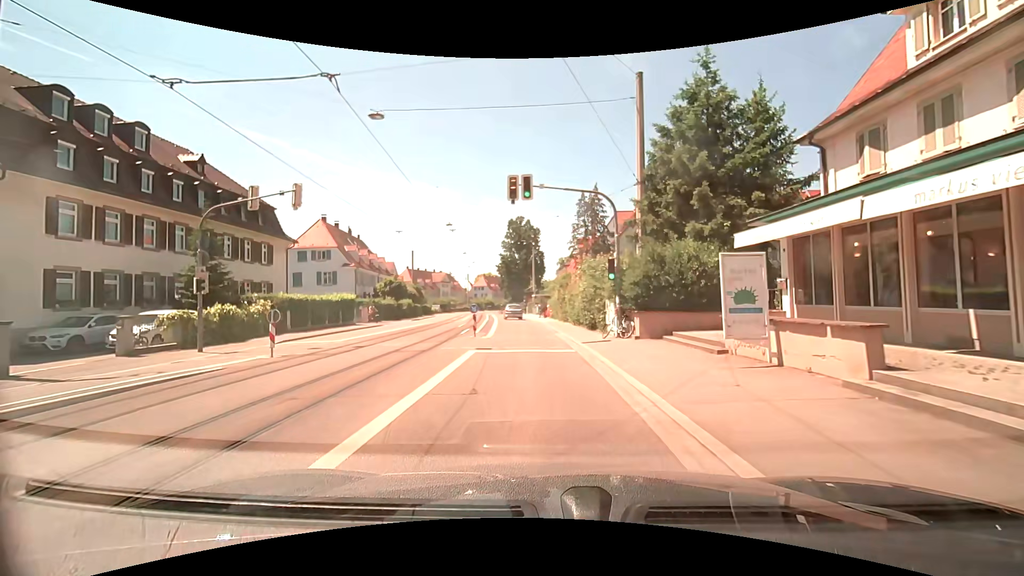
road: tertiary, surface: asphalt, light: Day
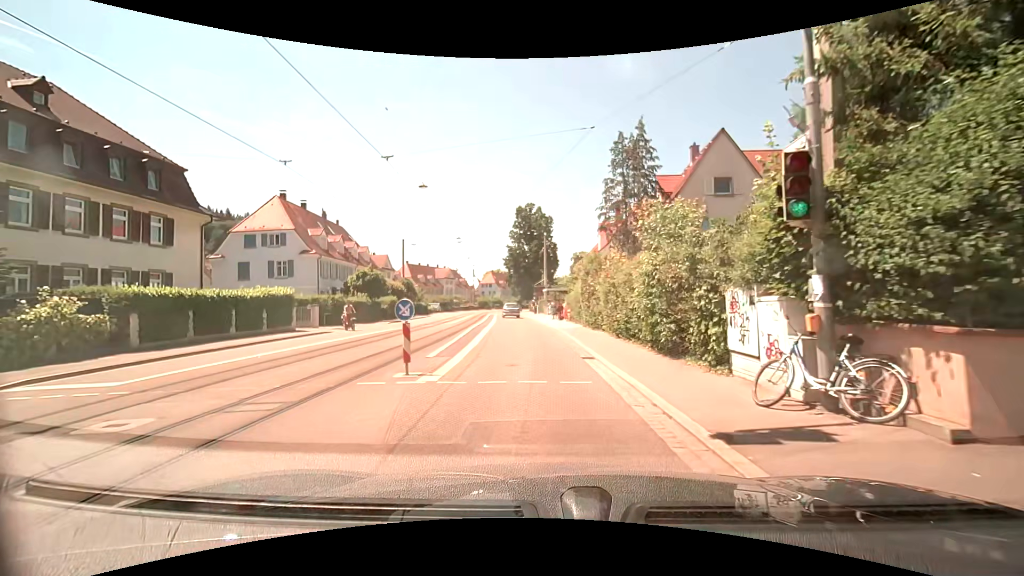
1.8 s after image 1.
(-0.2, +12.9) m; -2°
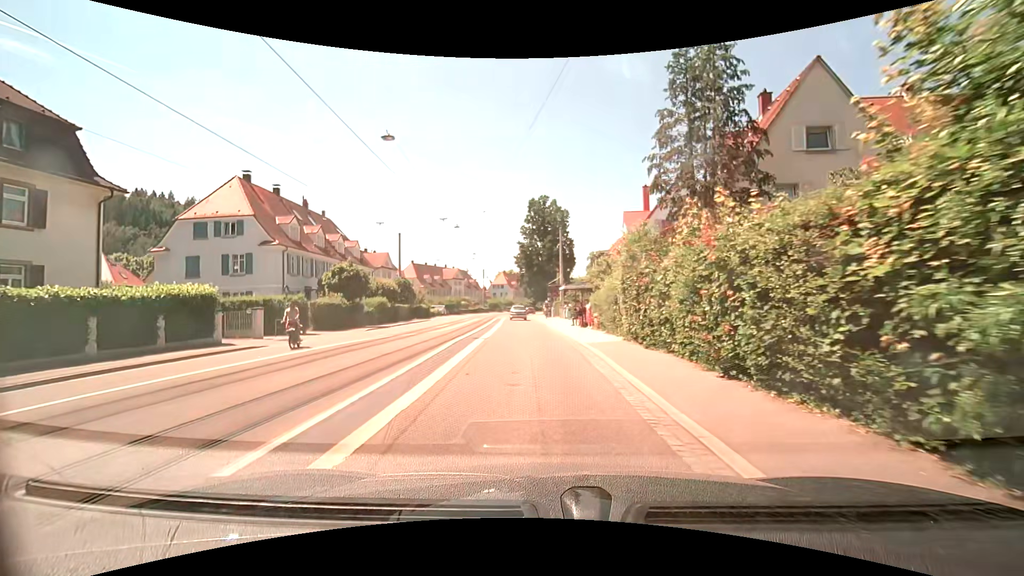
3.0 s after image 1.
(-0.1, +8.9) m; -1°
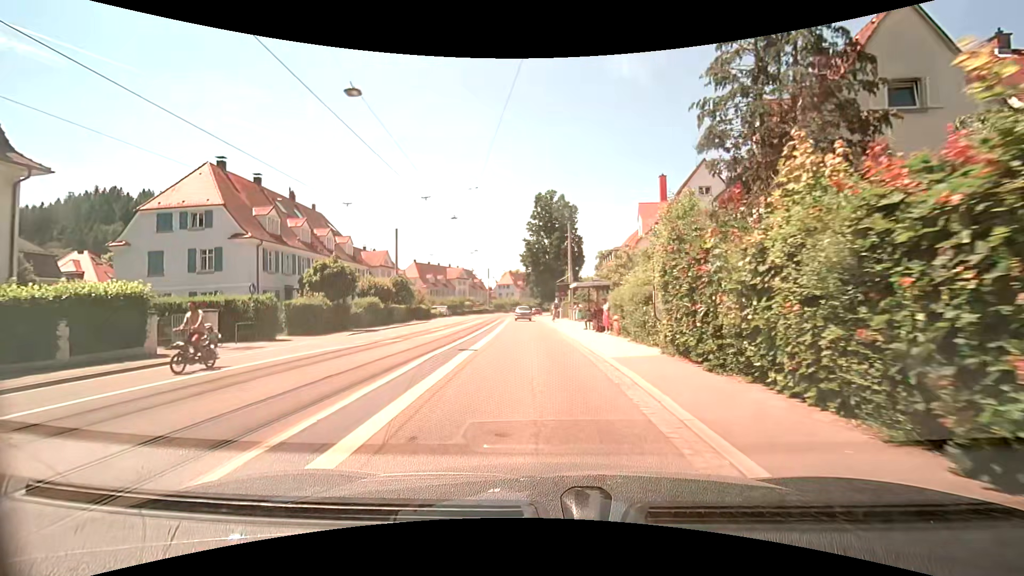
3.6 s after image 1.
(0.0, +4.4) m; 0°
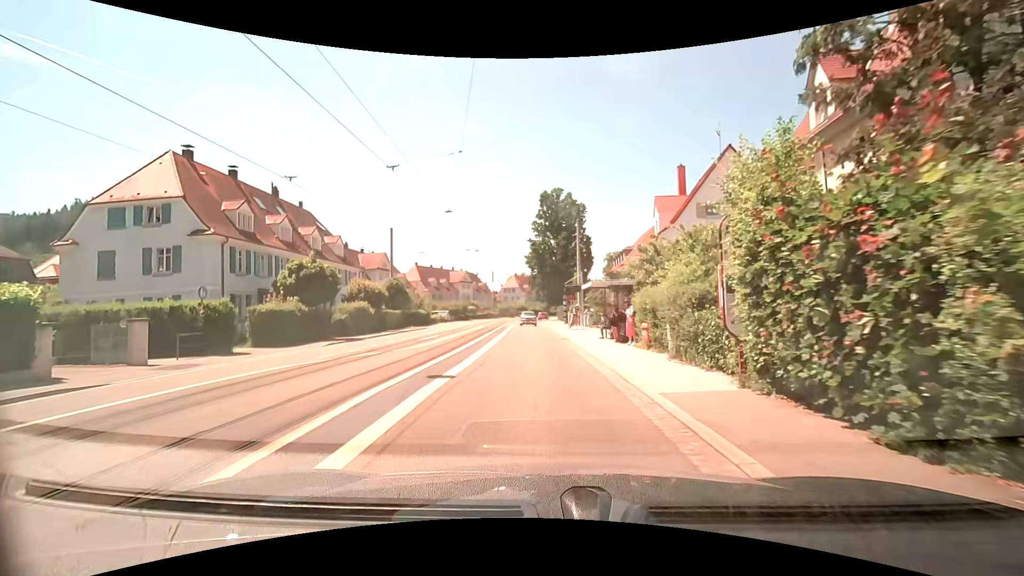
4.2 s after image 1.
(-0.1, +4.4) m; -2°
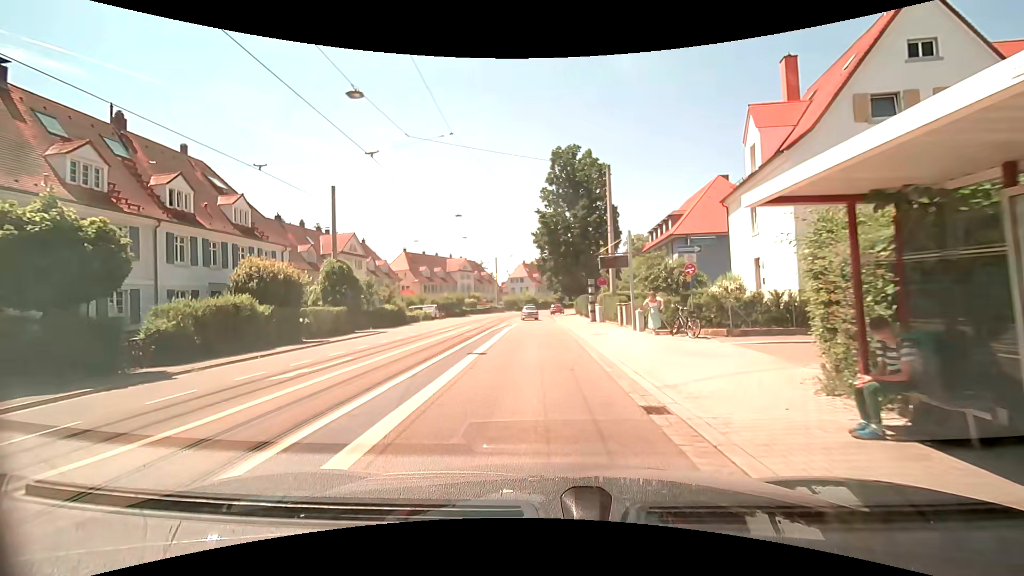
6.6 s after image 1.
(-0.1, +17.8) m; -1°
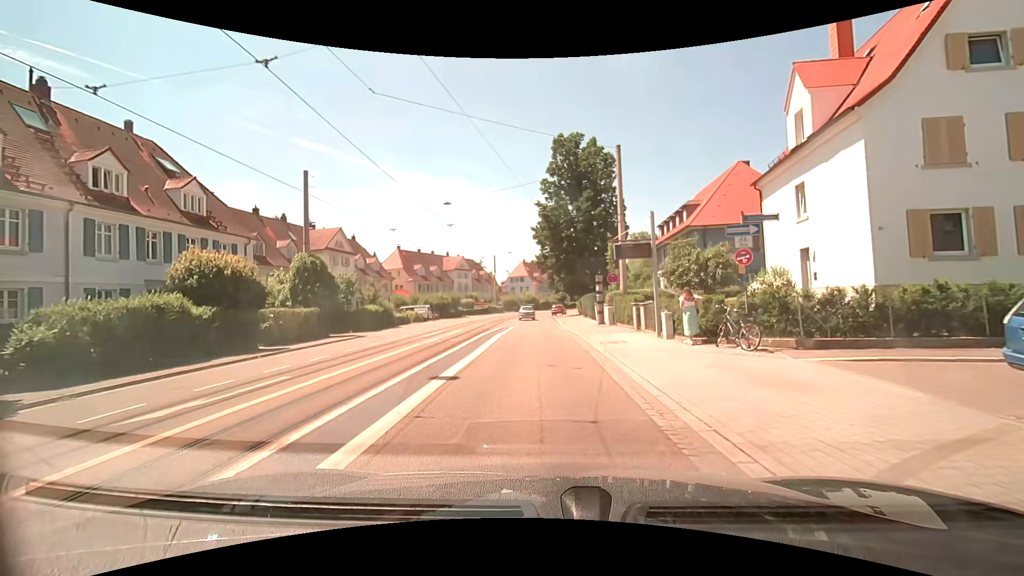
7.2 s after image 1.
(0.0, +4.5) m; -1°
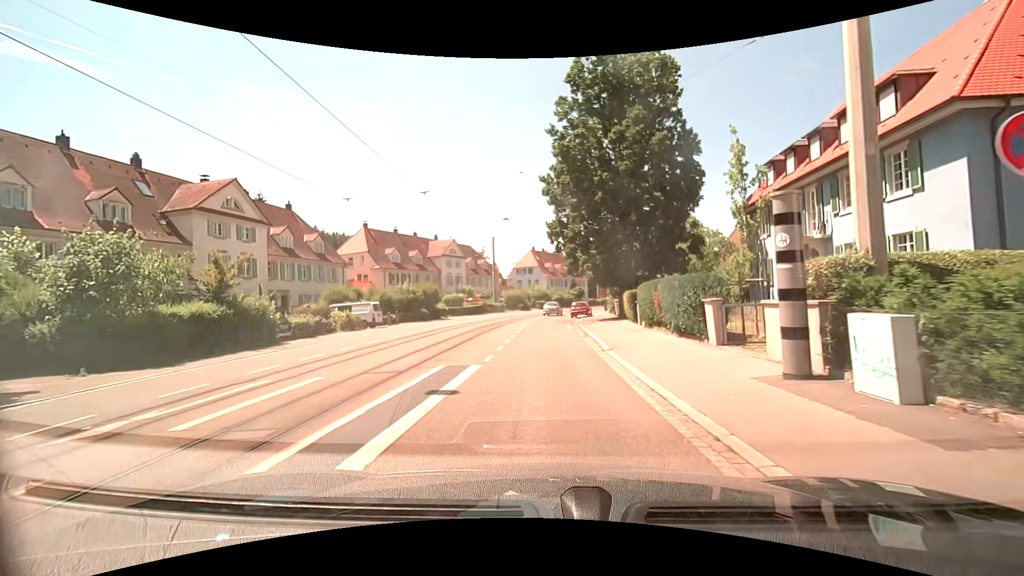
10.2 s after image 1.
(0.0, +22.6) m; -1°
(0, +10) (0, +20) (0, +30) (0, +40) (+1, +50) (+3, +60) (+6, +69) (+9, +79) (+13, +88) (+17, +97) m
